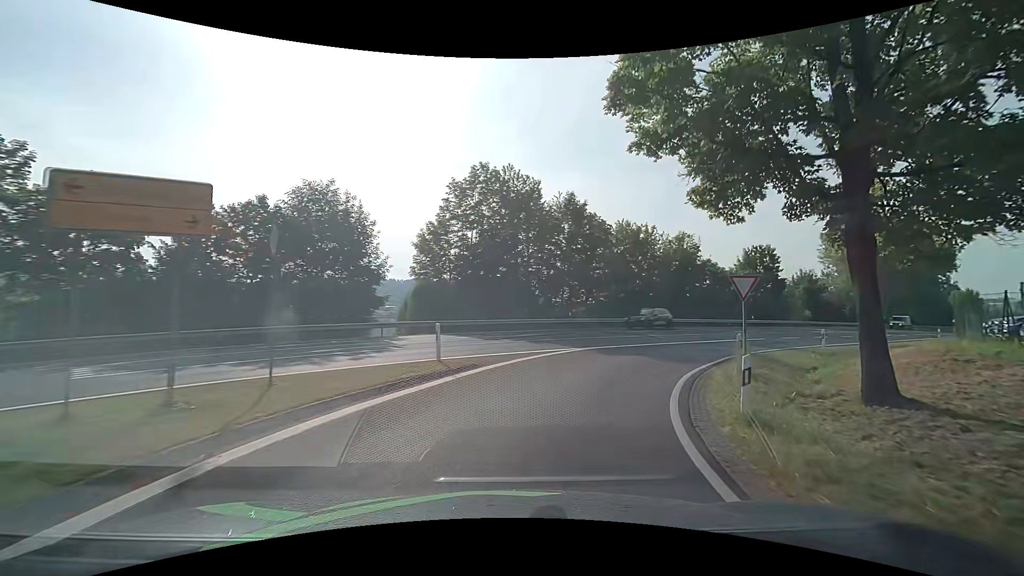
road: unclassified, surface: asphalt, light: Day
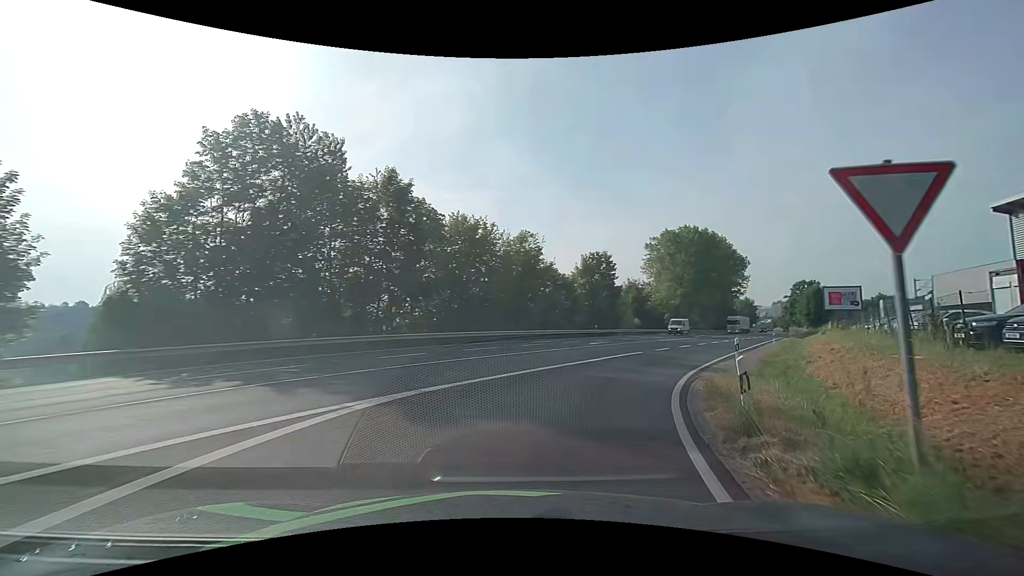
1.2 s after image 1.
(+1.7, +11.1) m; +18°
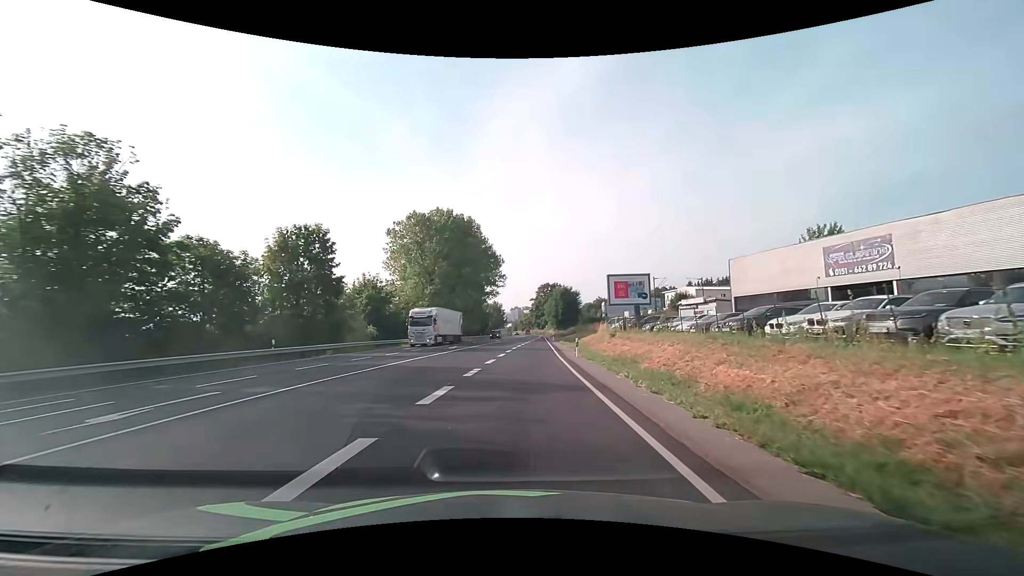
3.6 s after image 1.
(+7.6, +23.6) m; +29°
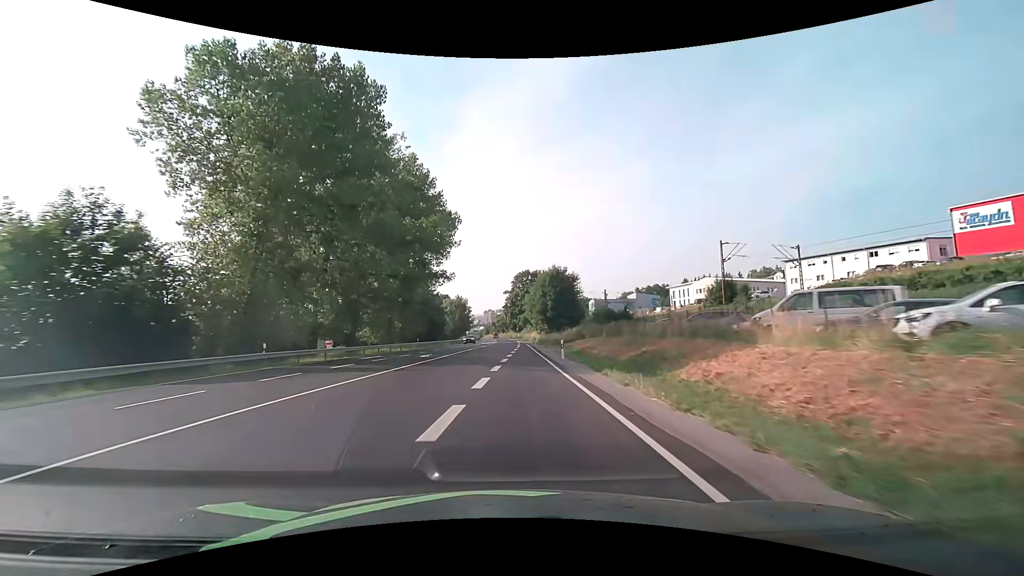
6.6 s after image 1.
(+2.3, +46.3) m; +3°
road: primary
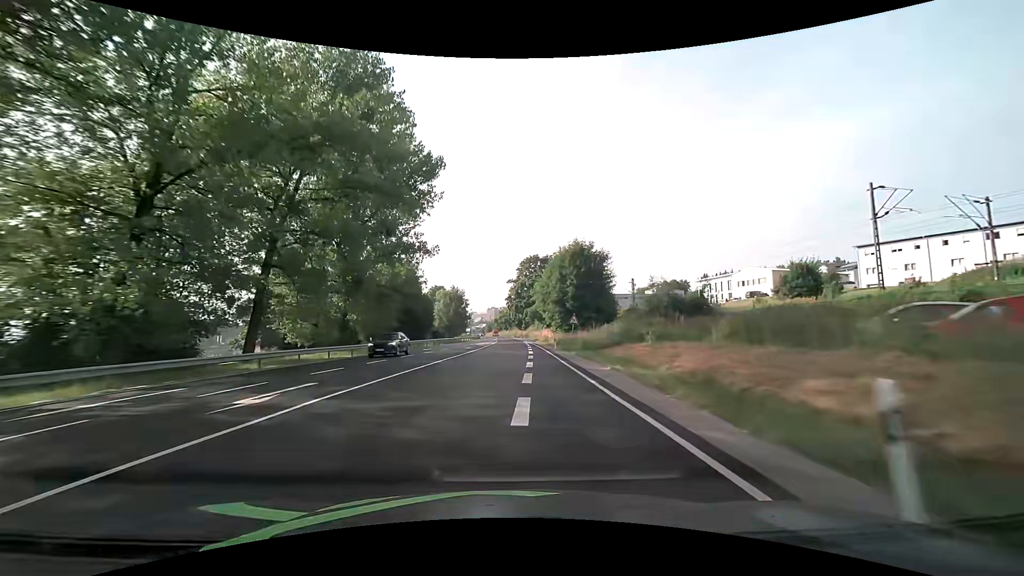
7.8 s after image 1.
(-0.1, +23.6) m; 0°
